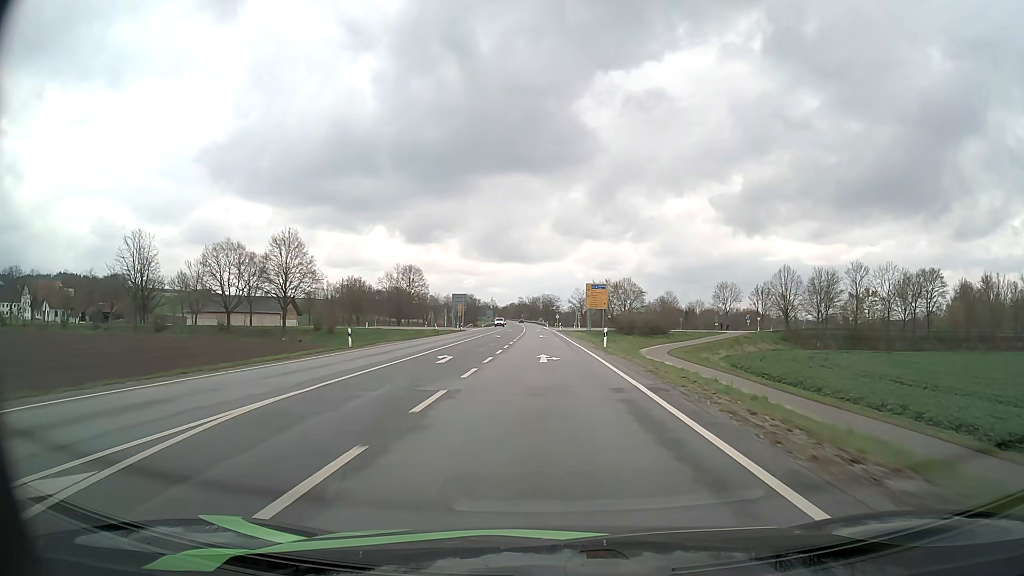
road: primary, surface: asphalt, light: Day
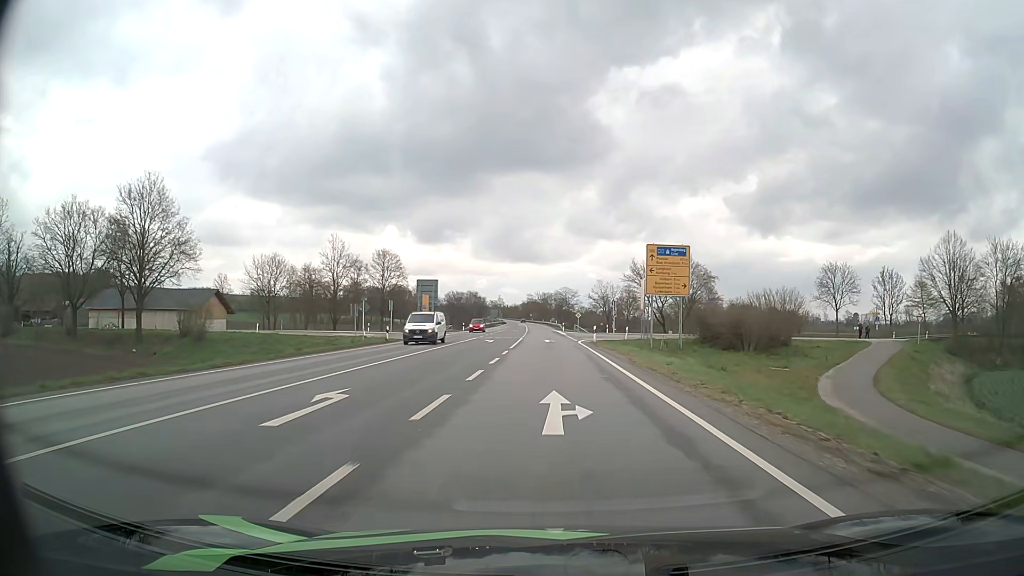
(-0.5, +48.9) m; -1°
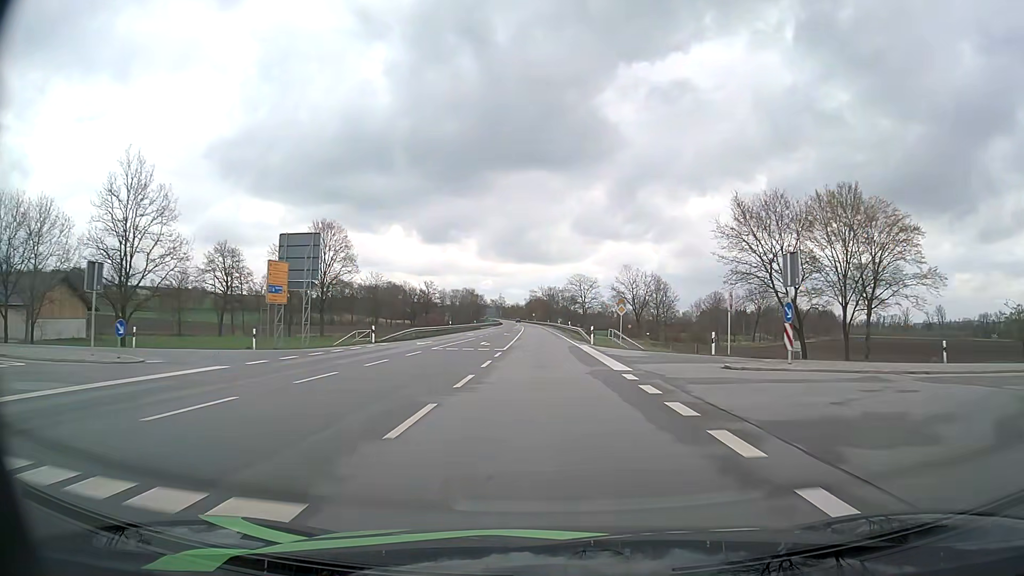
(-0.2, +49.2) m; -1°
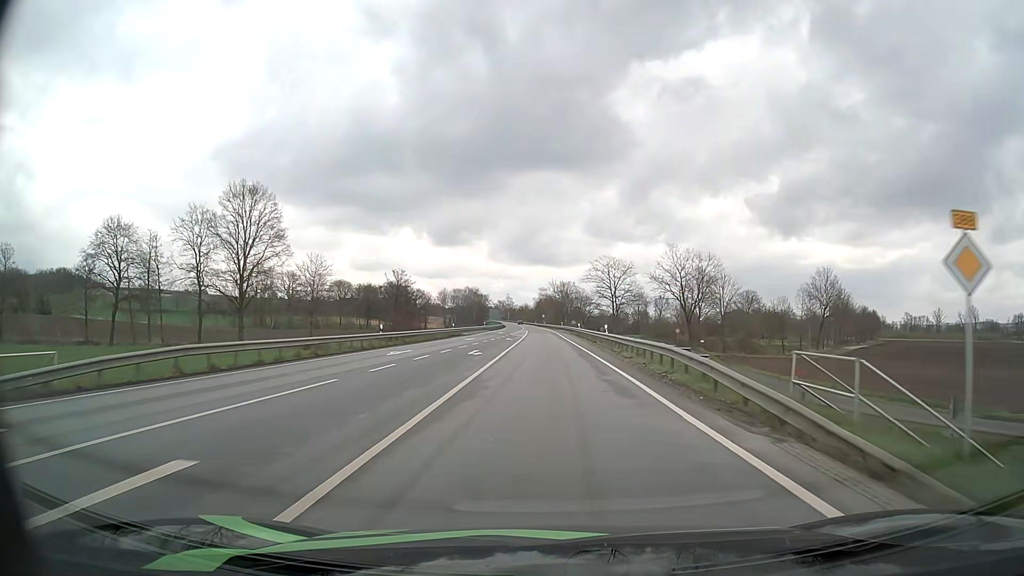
(-0.3, +37.0) m; -1°
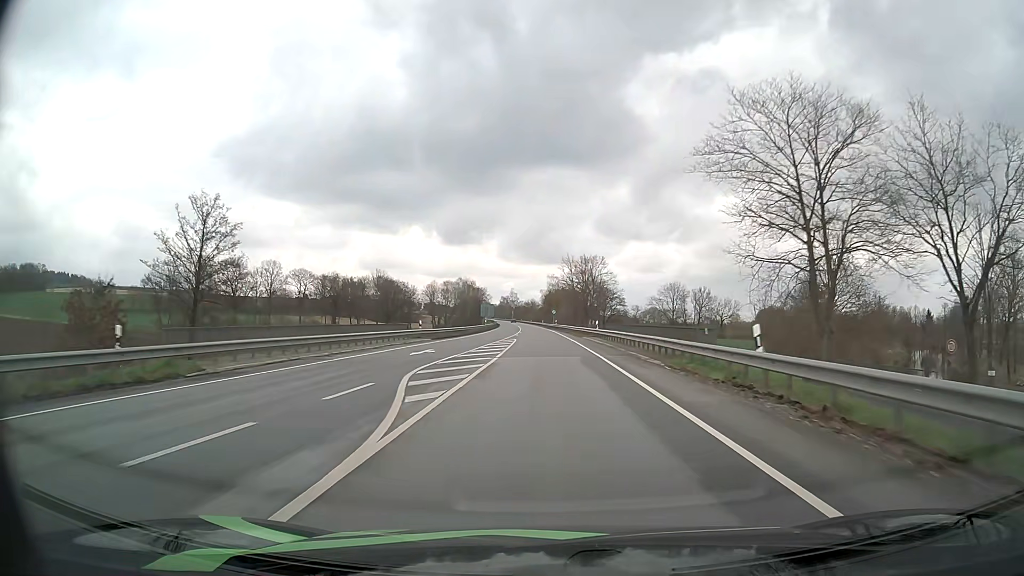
(-0.4, +61.6) m; -1°
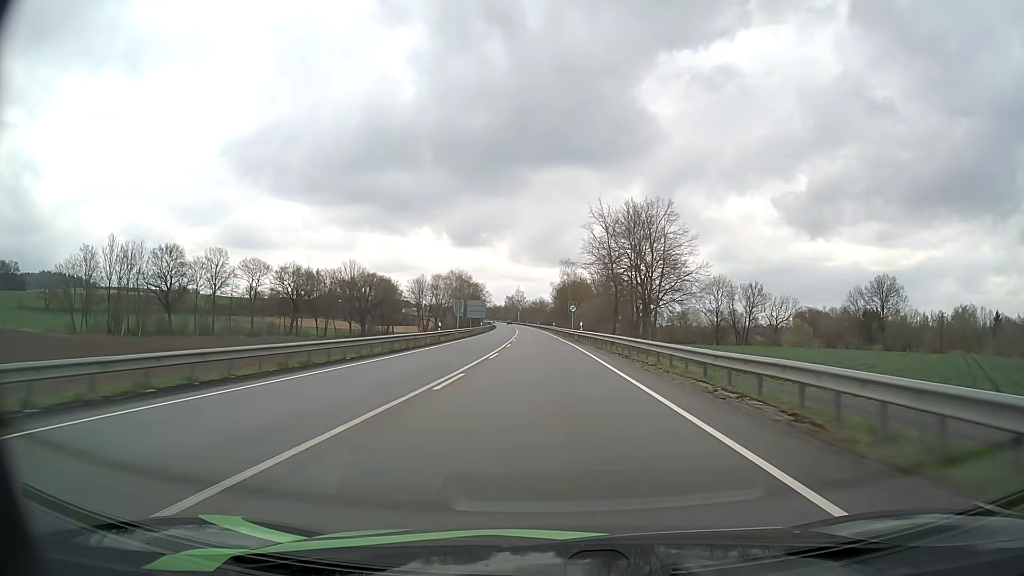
(-0.4, +49.6) m; -1°
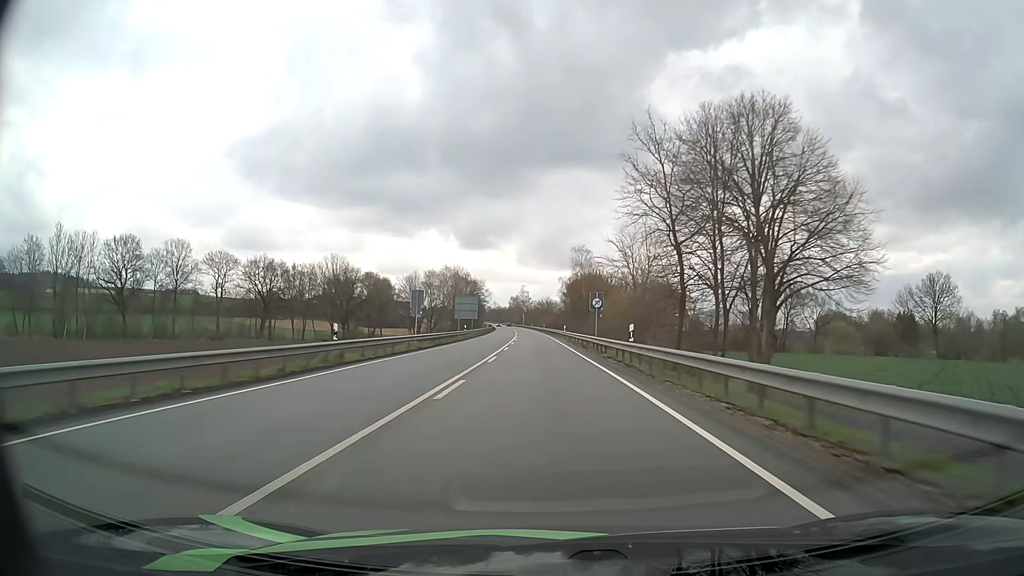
(-0.2, +26.0) m; -1°
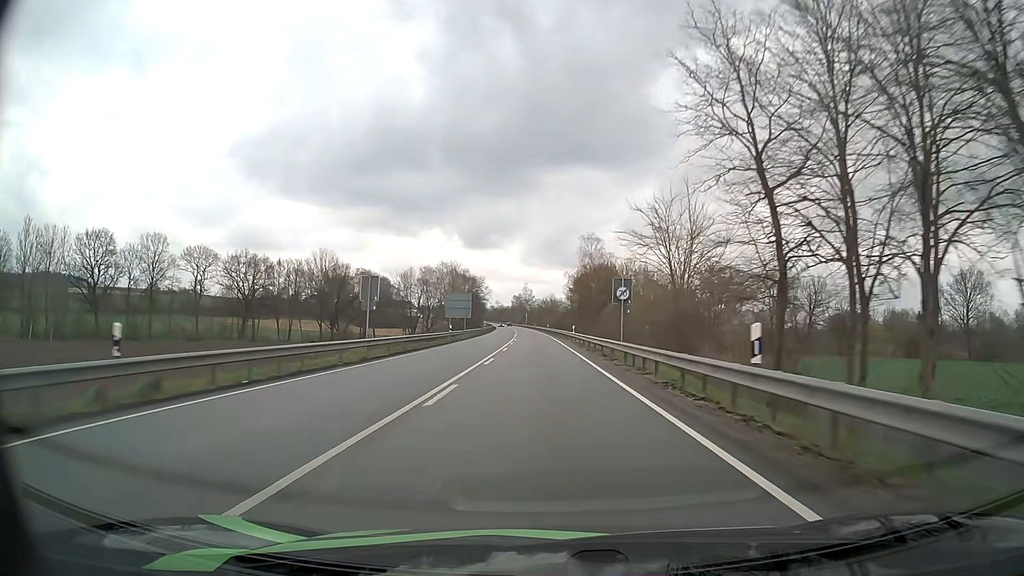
(0.0, +13.4) m; 0°
(0, +10) (0, +20) (0, +30) (0, +40) (-1, +50) (-1, +60) (-1, +70) (-2, +80) (-2, +90) (-3, +100) m
